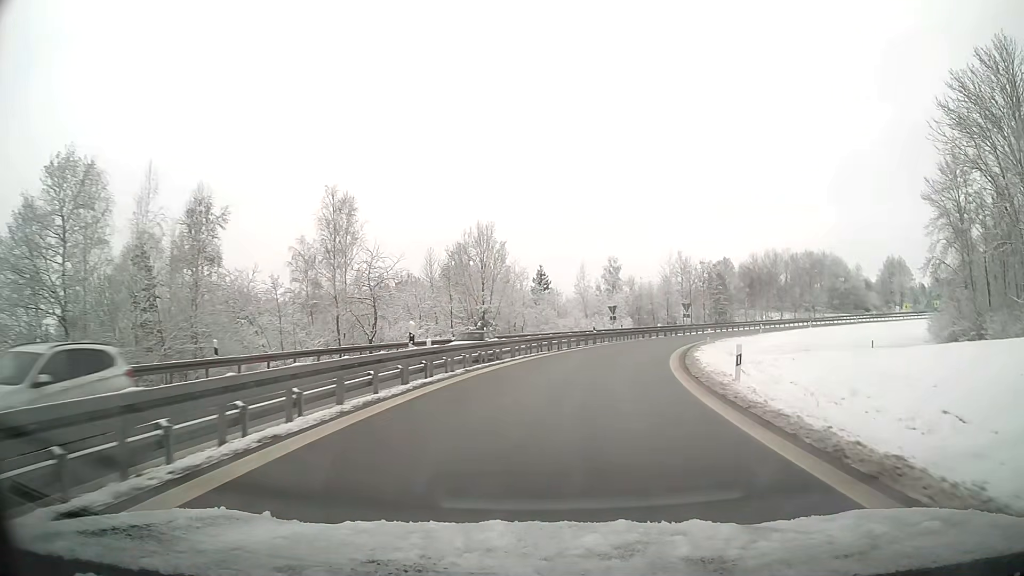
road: motorway_link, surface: asphalt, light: Day
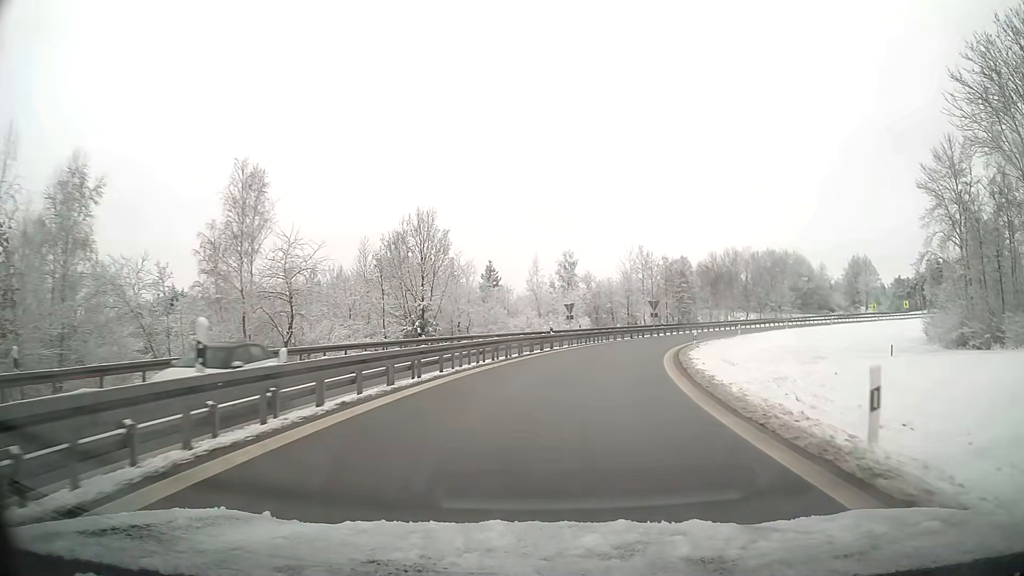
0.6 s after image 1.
(+0.3, +8.3) m; +4°
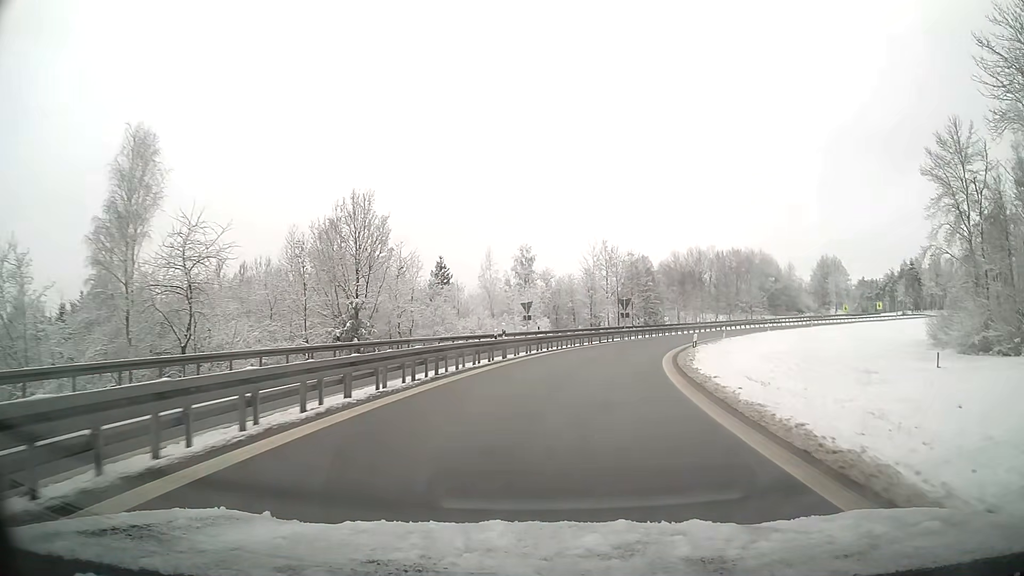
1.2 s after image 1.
(+0.3, +8.3) m; +4°
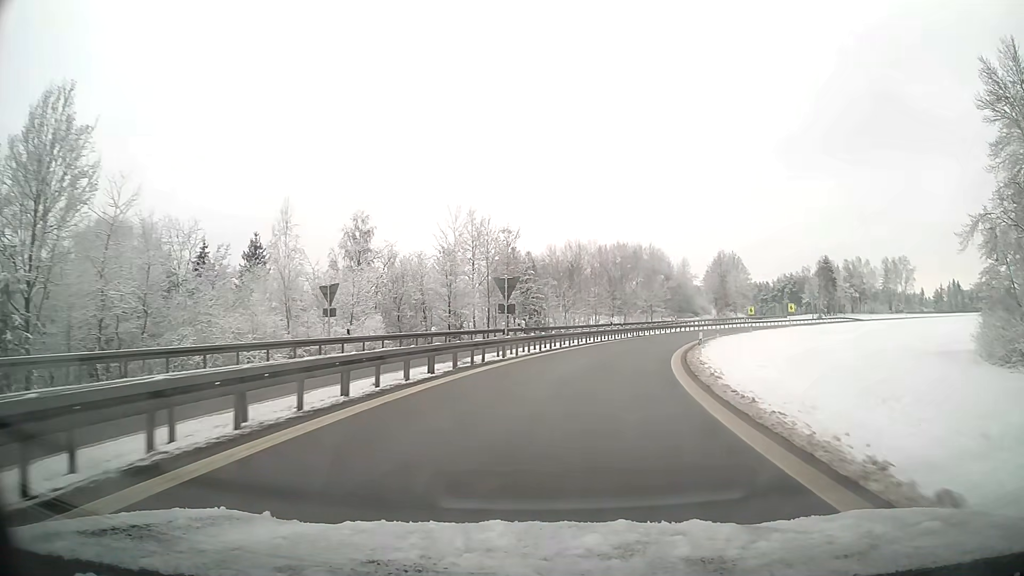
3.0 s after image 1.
(+2.5, +25.5) m; +11°
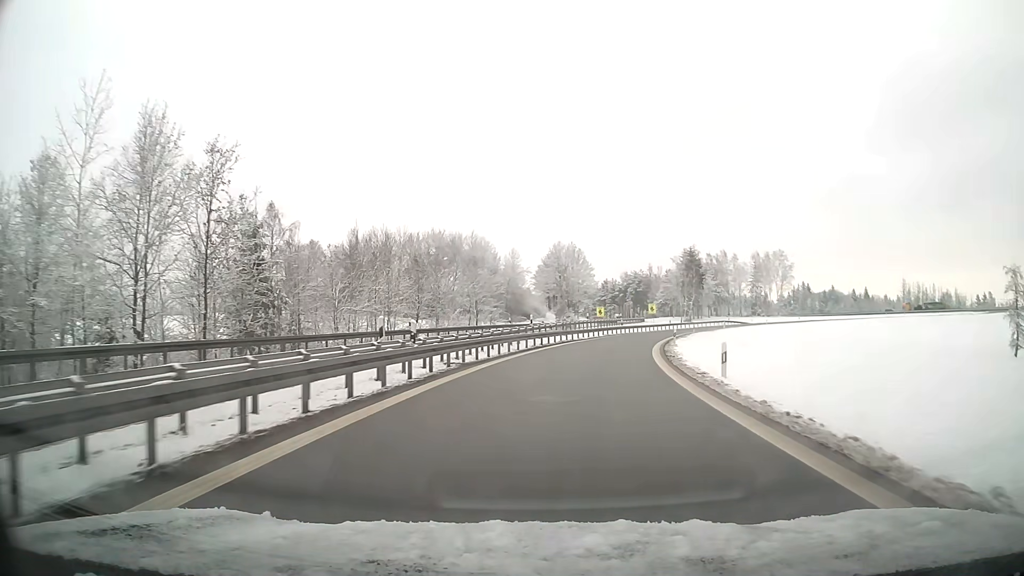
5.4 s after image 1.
(+4.8, +34.9) m; +15°
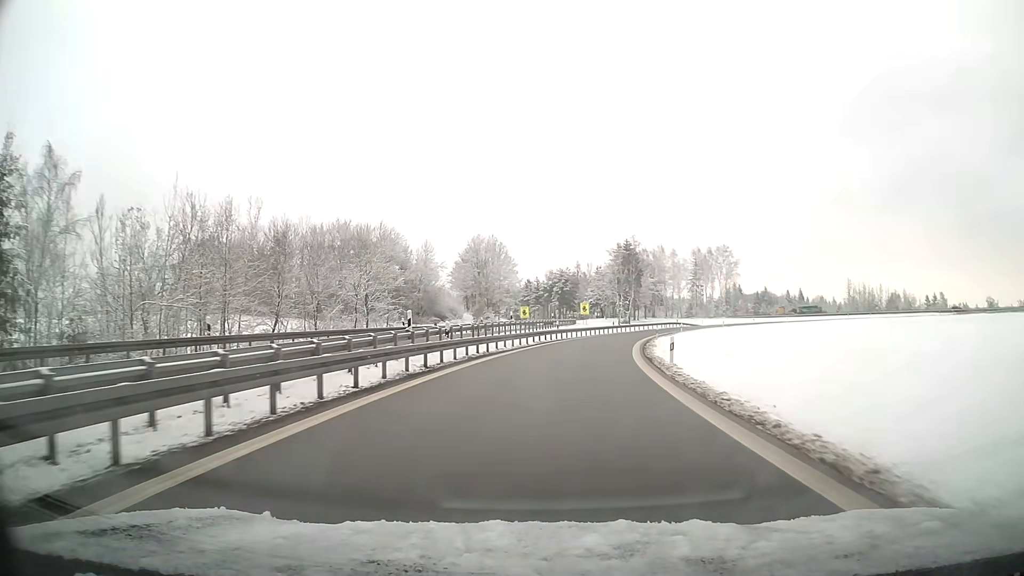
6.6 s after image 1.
(+1.0, +17.9) m; +6°
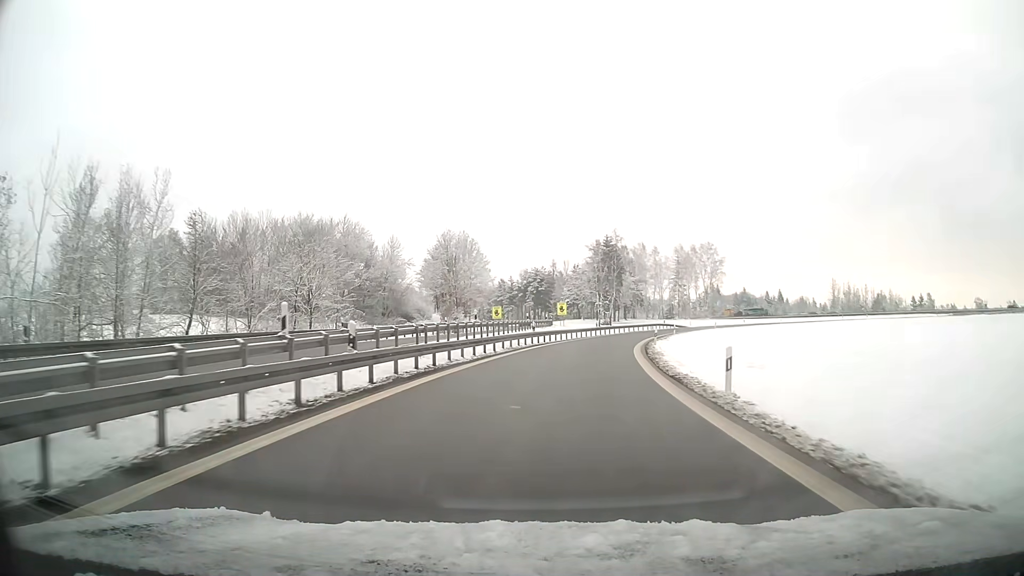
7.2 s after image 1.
(+0.2, +9.0) m; +2°
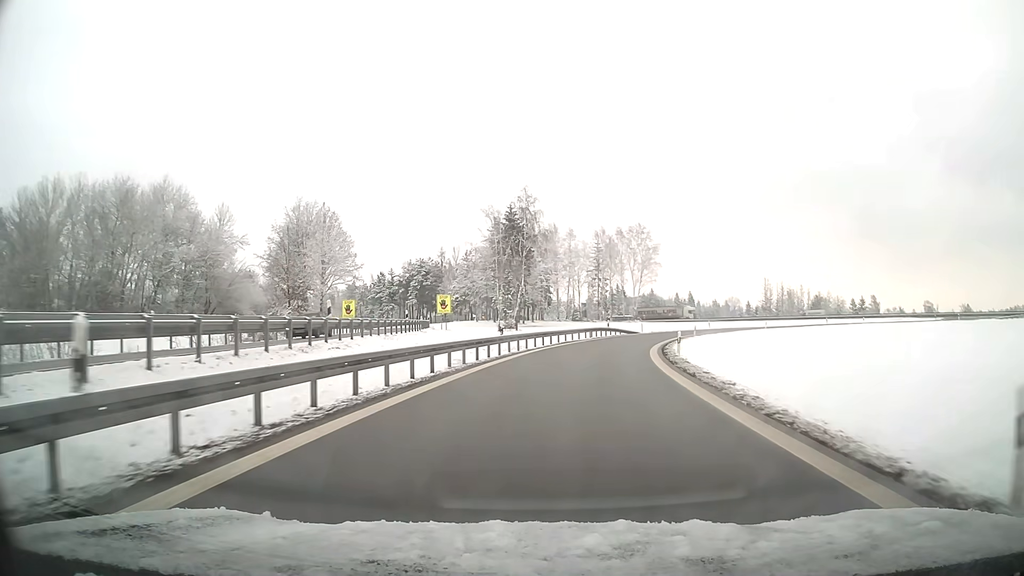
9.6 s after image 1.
(+2.7, +35.7) m; +9°
(0, +10) (+1, +20) (+3, +30) (+5, +40) (+8, +49) (+12, +58) (+17, +67) (+23, +74) (+31, +81) (+39, +86) m
